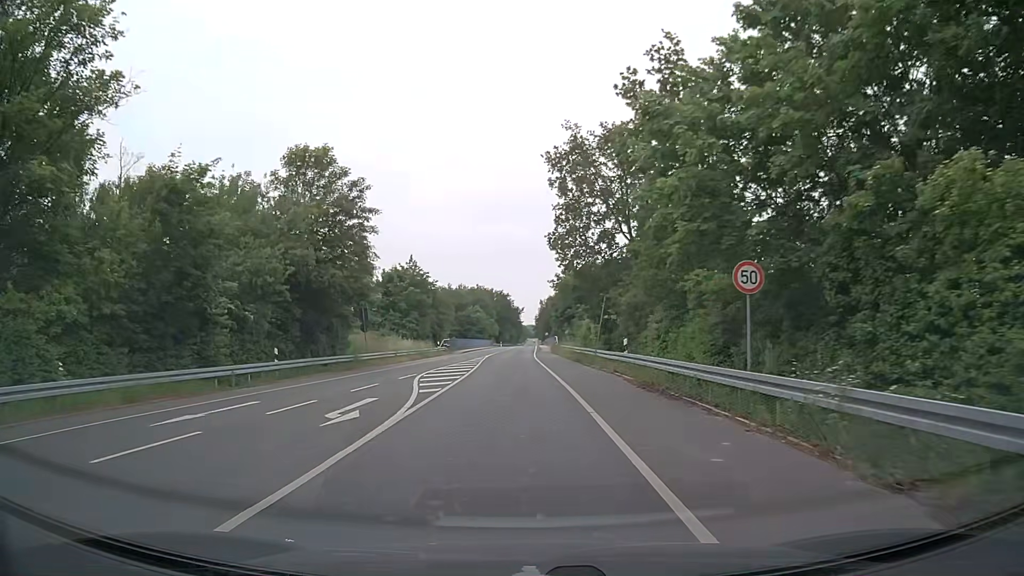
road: tertiary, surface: asphalt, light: Day
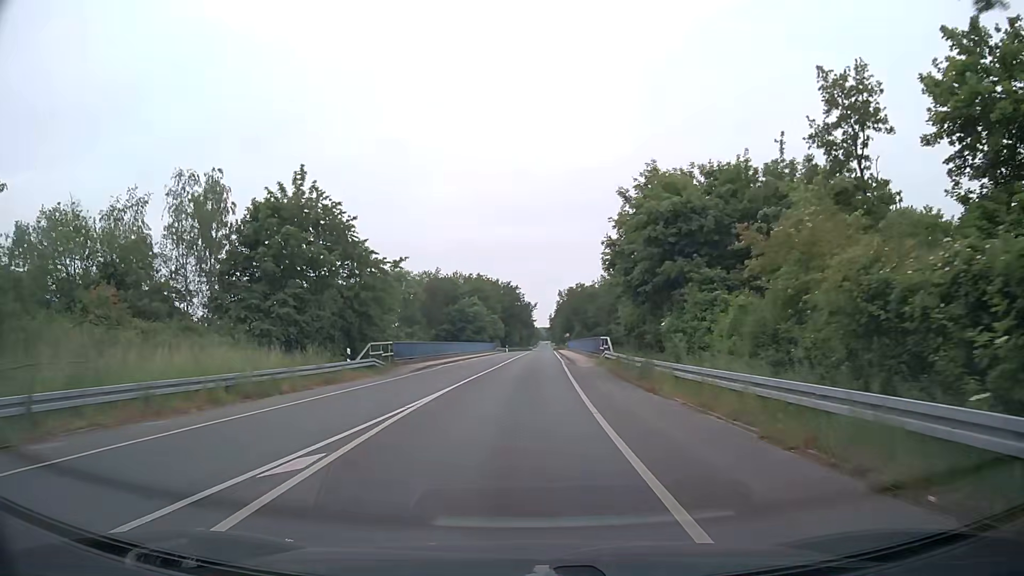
(-0.4, +38.0) m; -1°
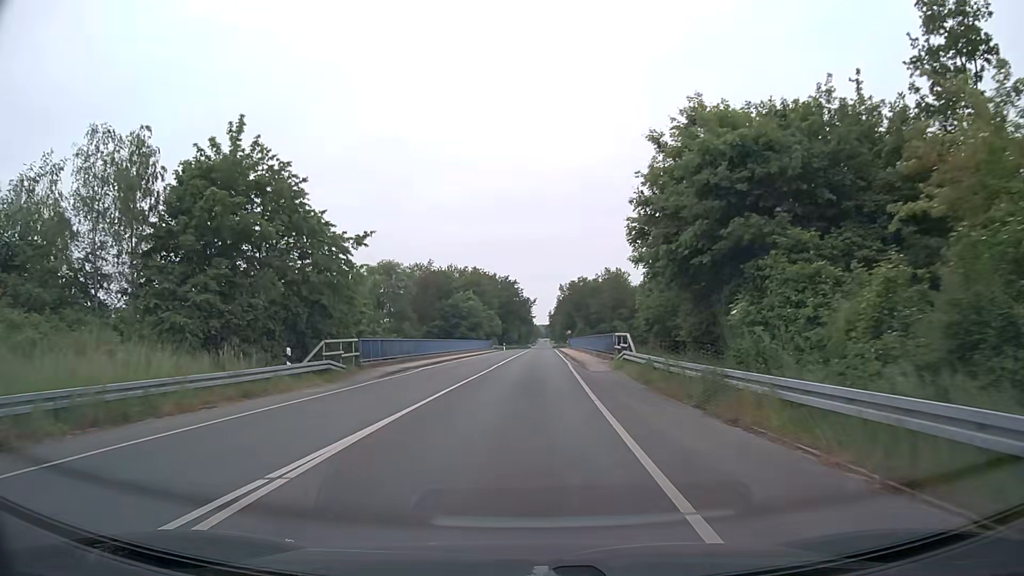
(0.0, +7.6) m; 0°
(0, +10) (0, +20) (0, +30) (0, +40) (0, +50) (0, +60) (+1, +70) (+1, +80) (+1, +90) (+1, +100) m
